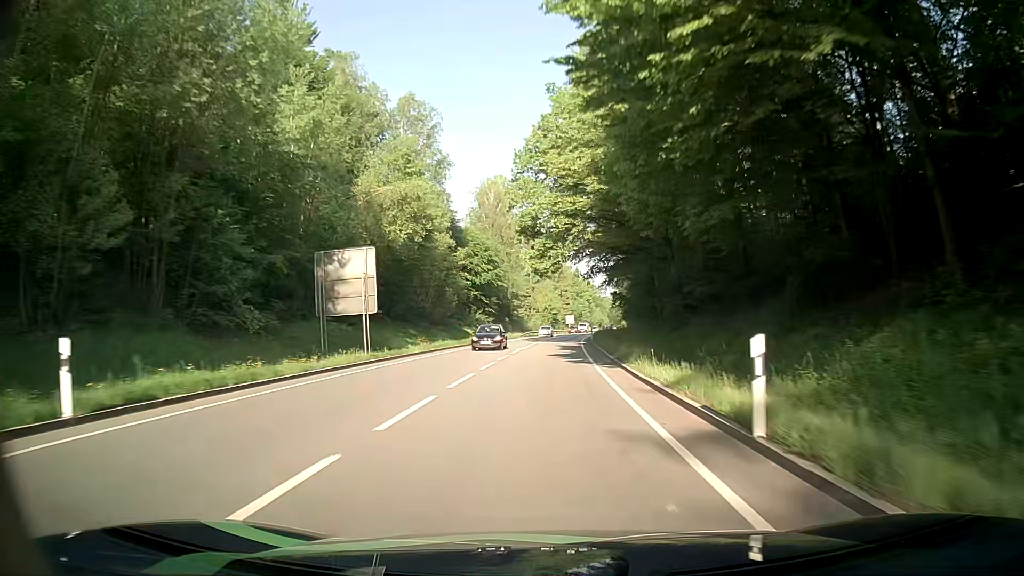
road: primary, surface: asphalt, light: Day
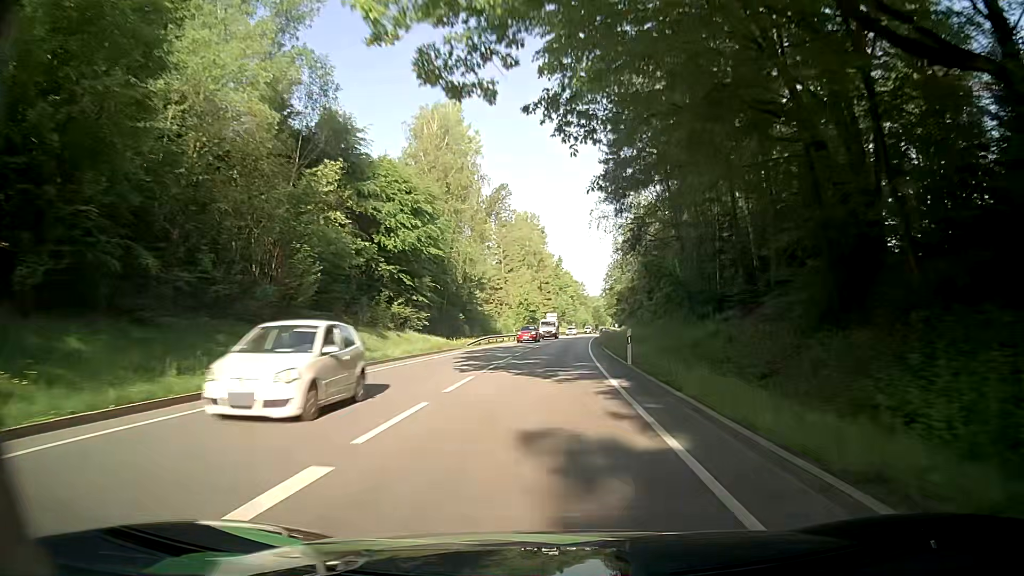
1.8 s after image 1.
(+0.4, +36.9) m; +1°
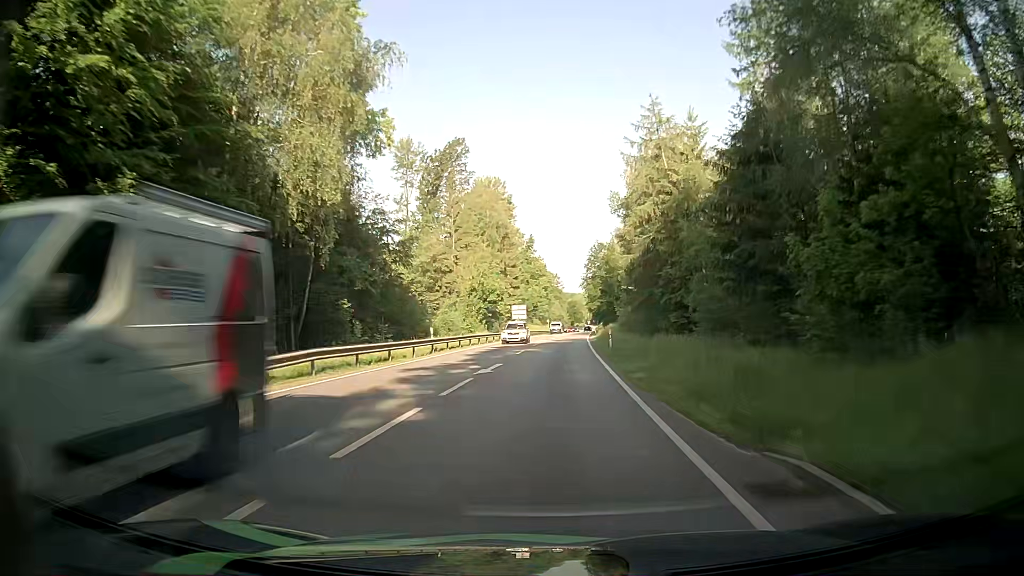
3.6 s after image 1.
(+1.1, +36.7) m; +3°
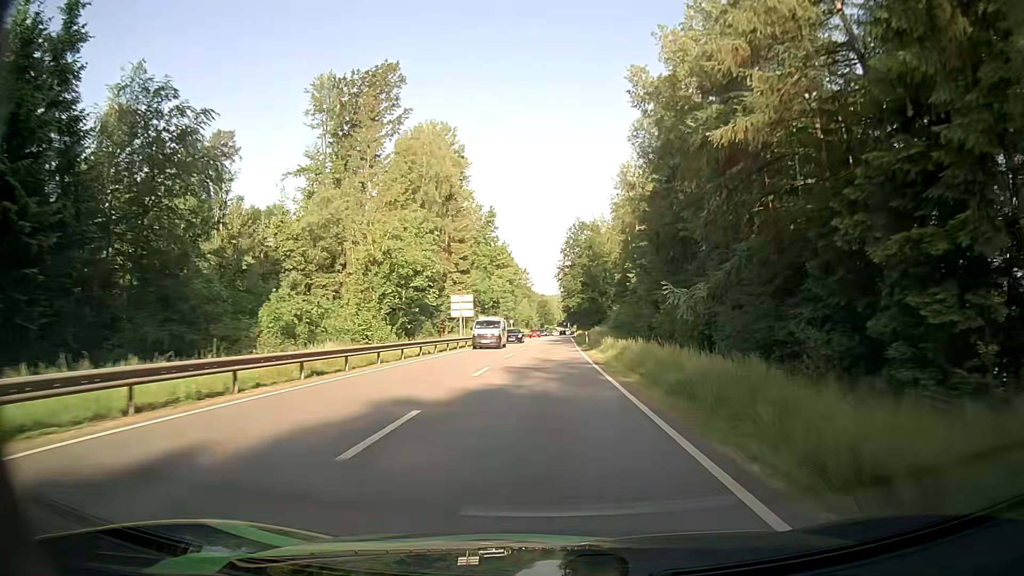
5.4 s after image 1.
(+0.8, +36.7) m; +3°
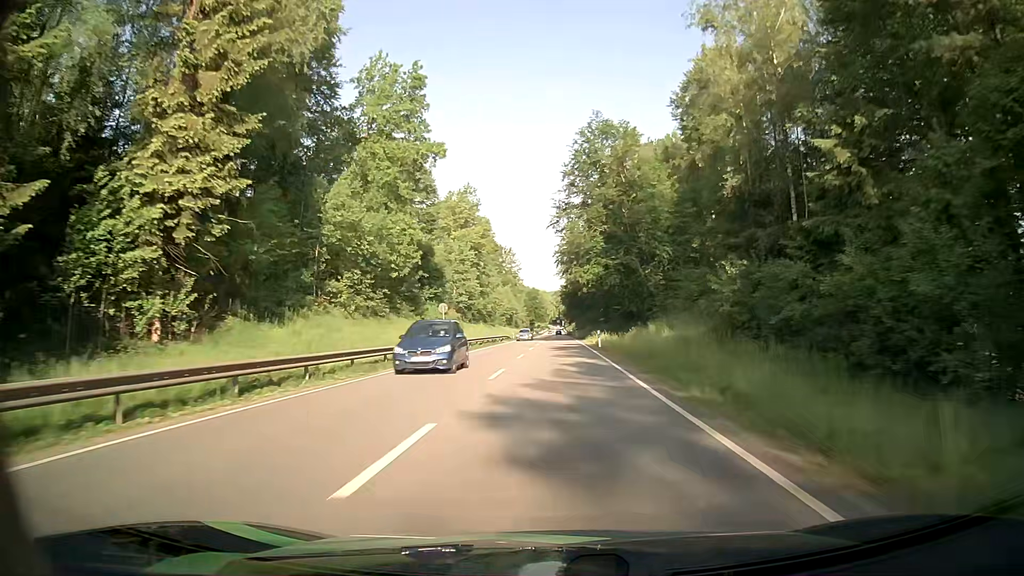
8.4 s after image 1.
(+0.3, +61.2) m; 0°
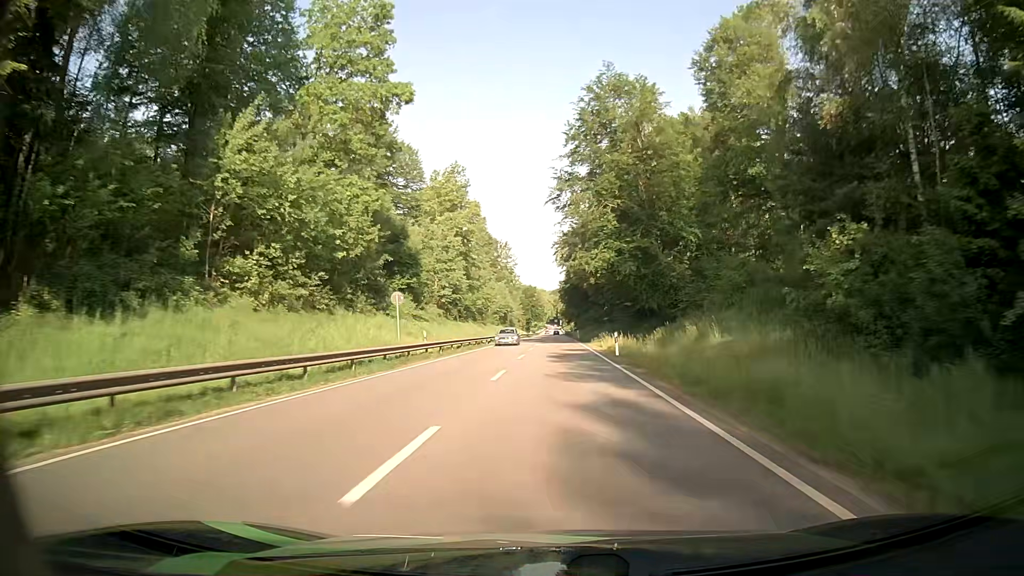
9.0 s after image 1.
(0.0, +12.3) m; 0°
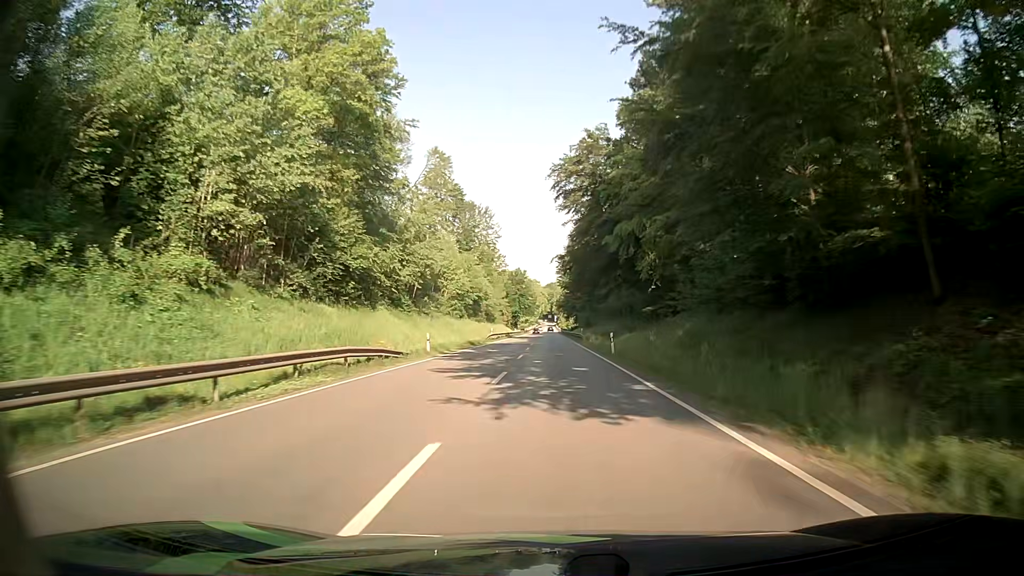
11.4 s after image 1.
(+0.5, +49.2) m; +1°
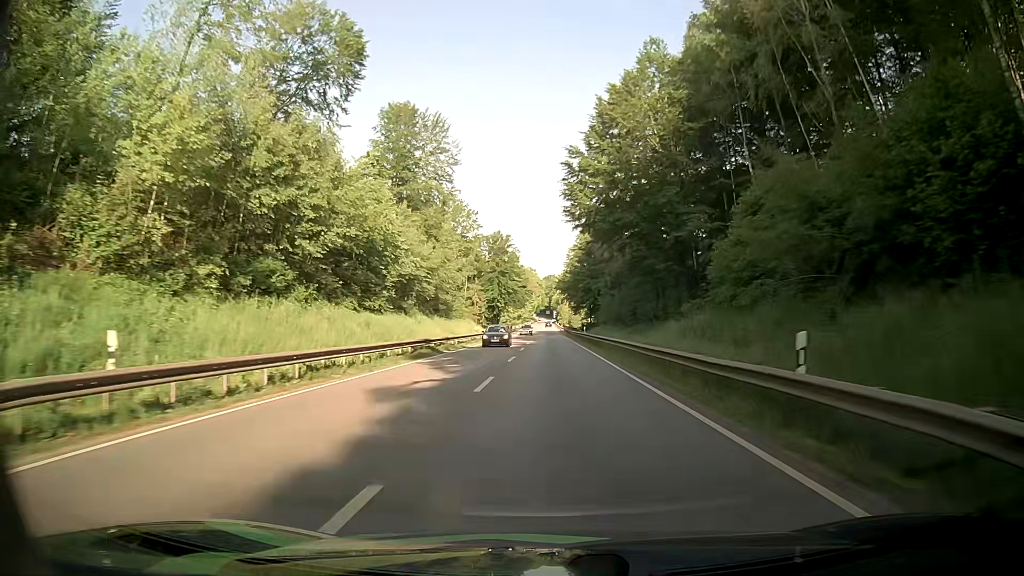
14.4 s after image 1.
(+0.2, +62.2) m; 0°
(0, +10) (0, +20) (0, +30) (0, +40) (0, +50) (0, +60) (0, +70) (0, +80) (0, +90) (0, +100) m
